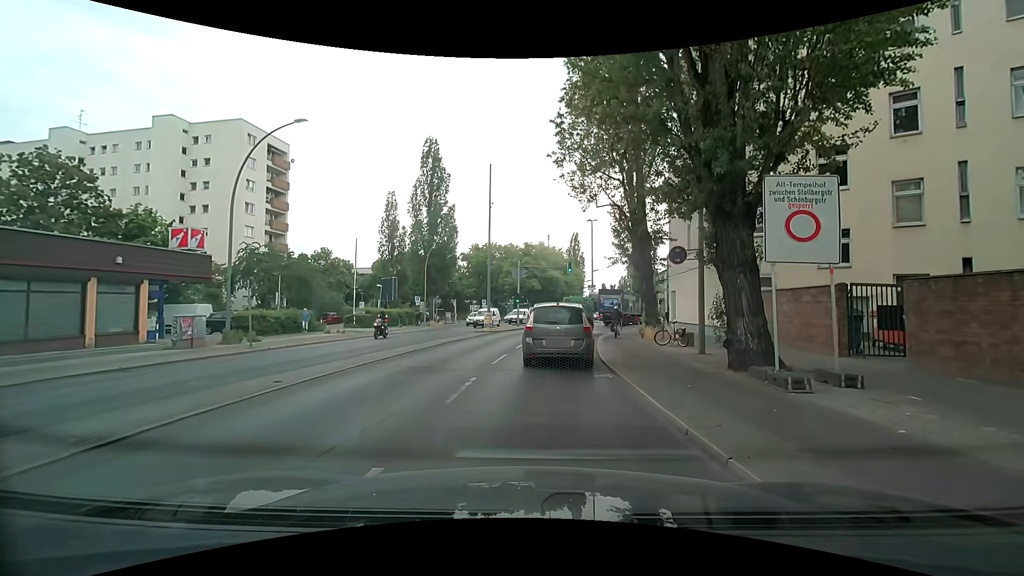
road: secondary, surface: asphalt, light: Day
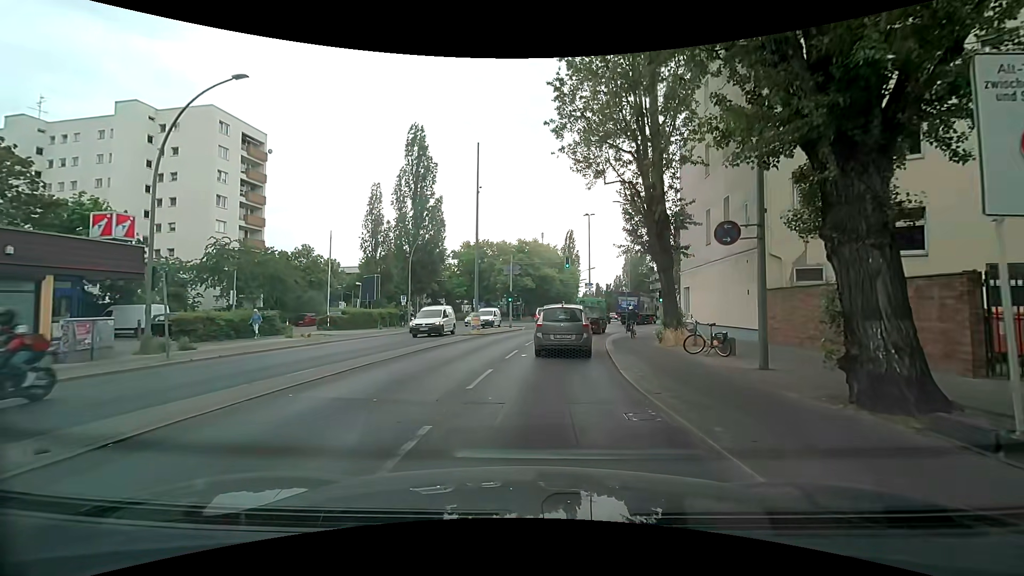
(0.0, +4.6) m; 0°
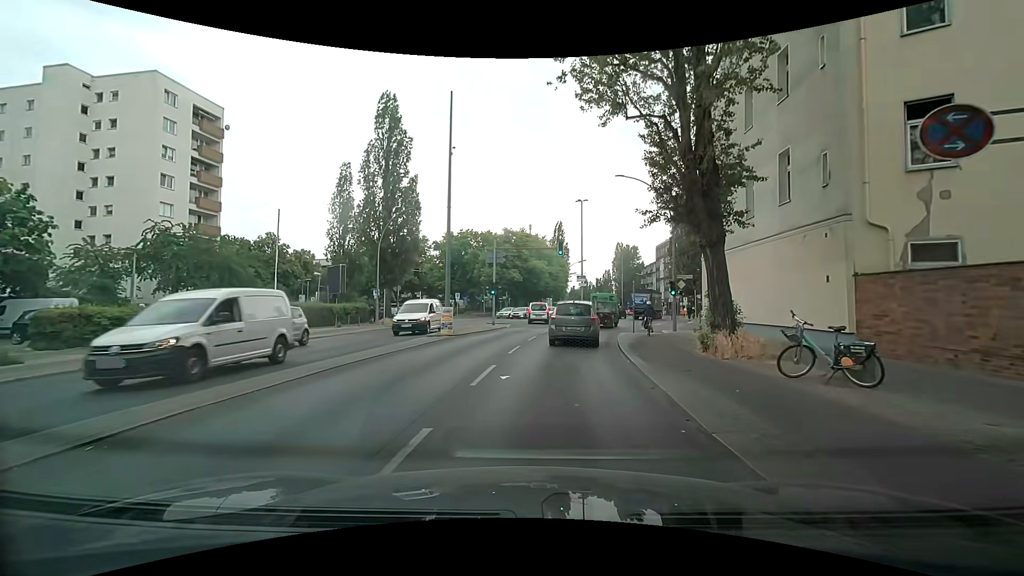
(+0.2, +6.7) m; +2°
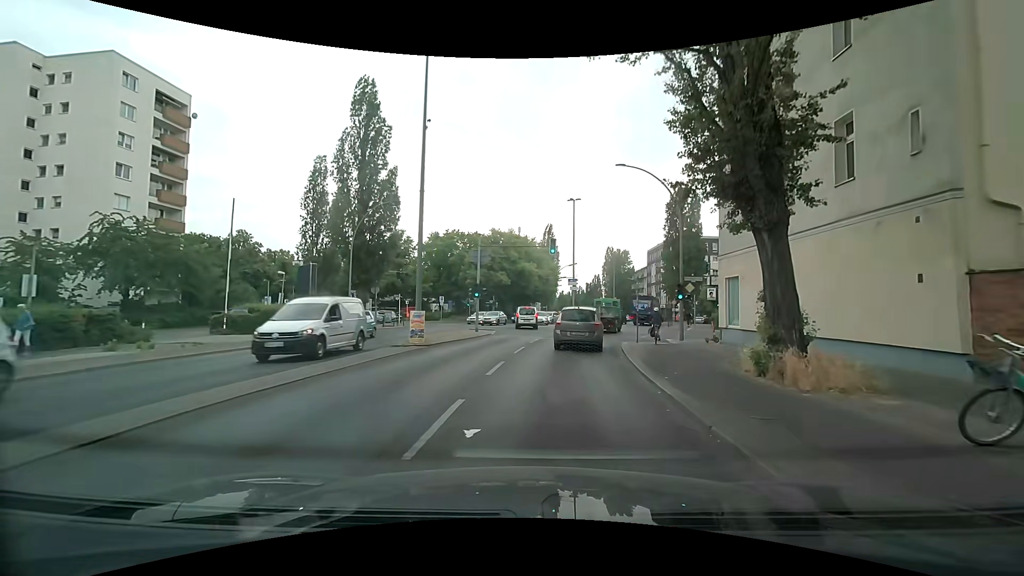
(0.0, +4.1) m; 0°
